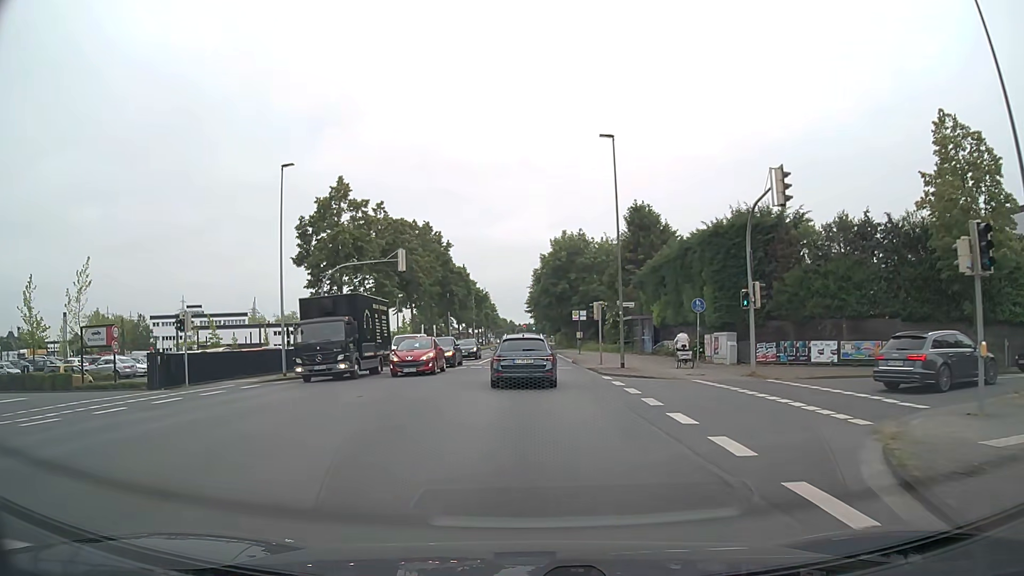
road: secondary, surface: asphalt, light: Day
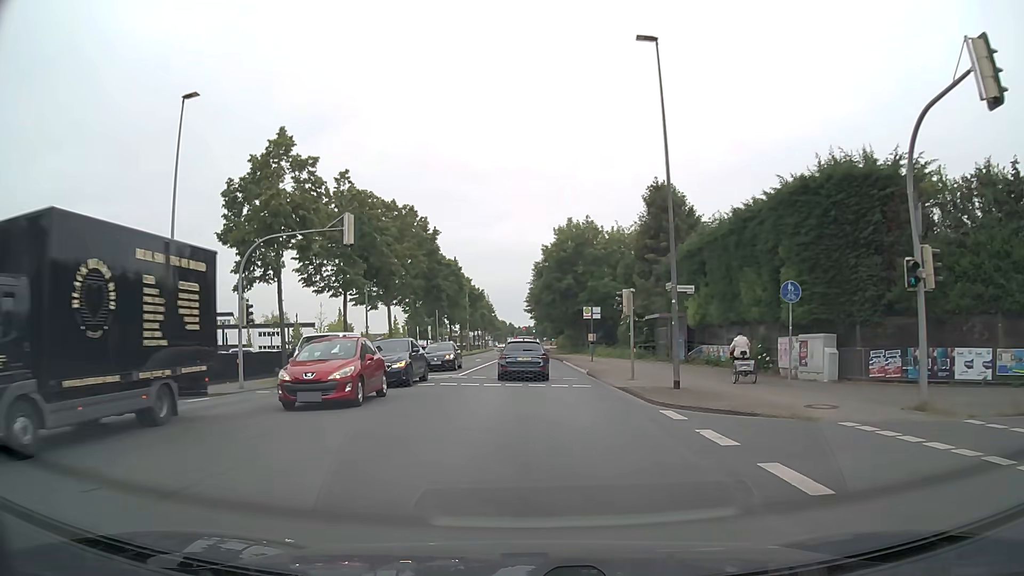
(+0.1, +11.1) m; +1°
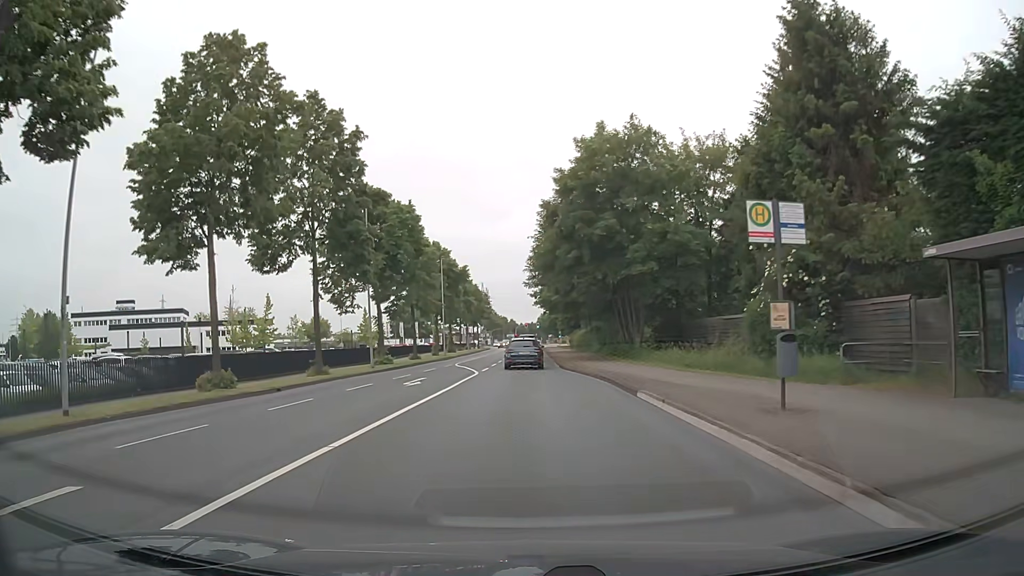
(0.0, +32.4) m; 0°
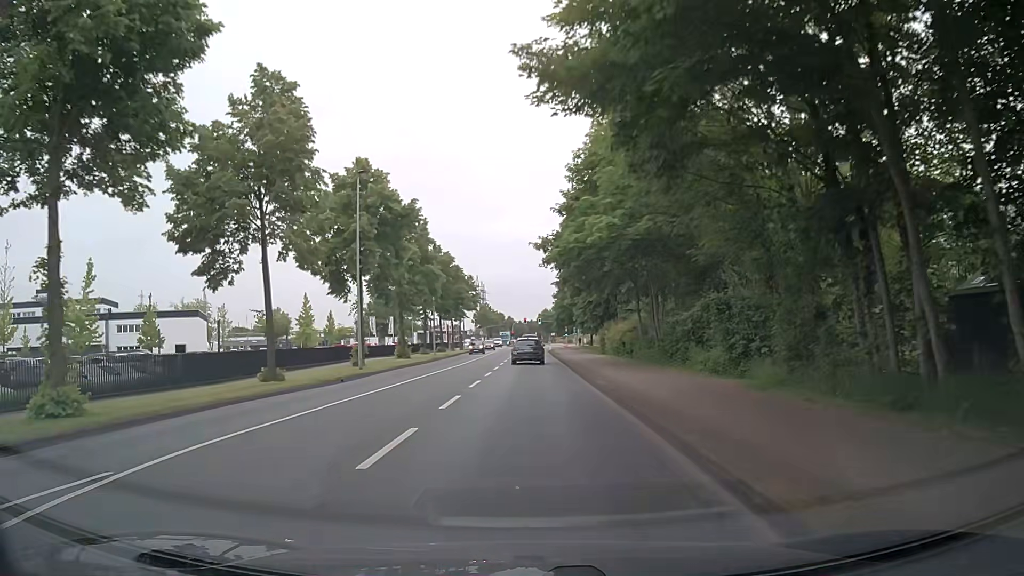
(-0.1, +35.6) m; 0°
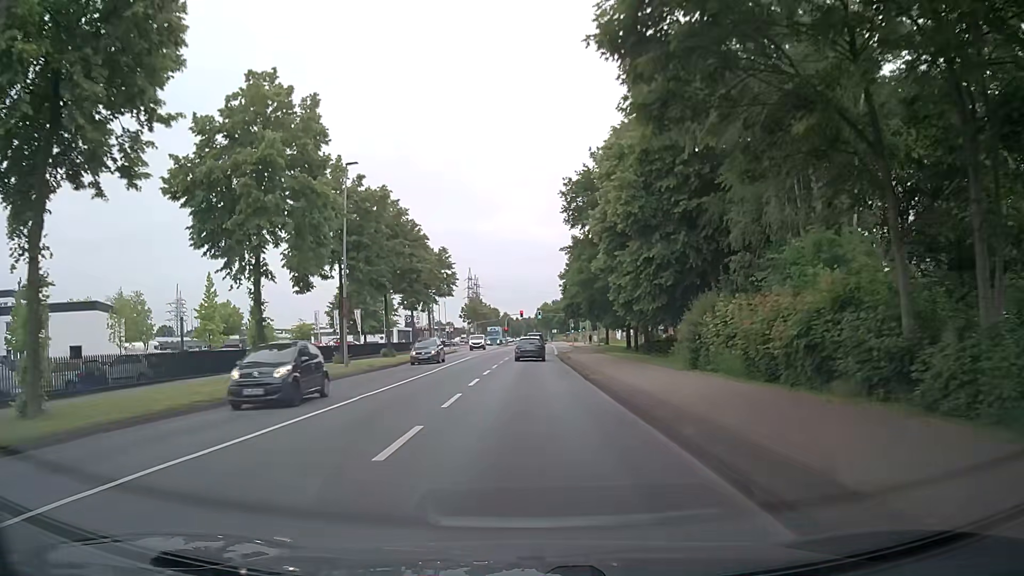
(+0.3, +29.8) m; 0°
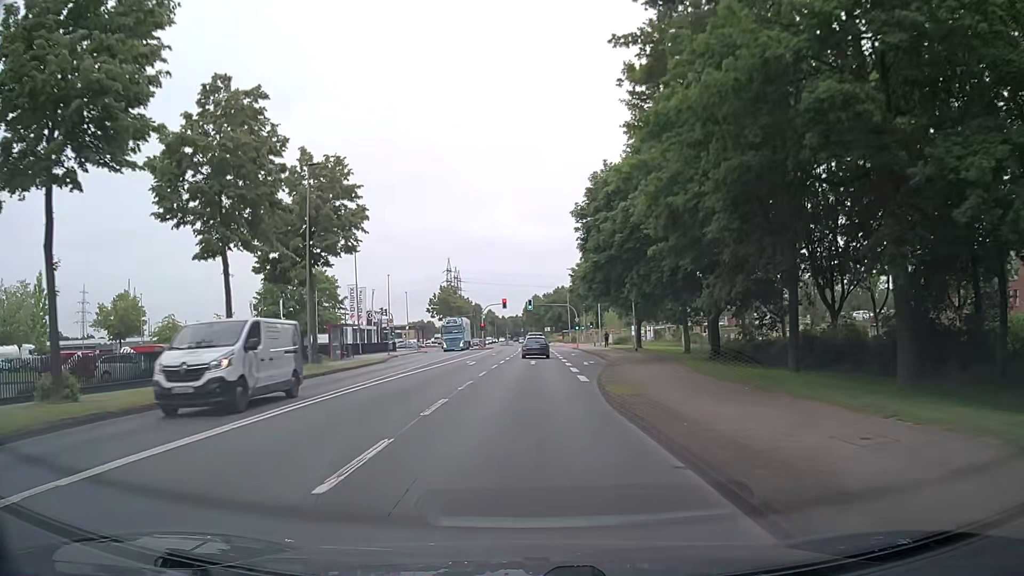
(+0.5, +37.9) m; +2°
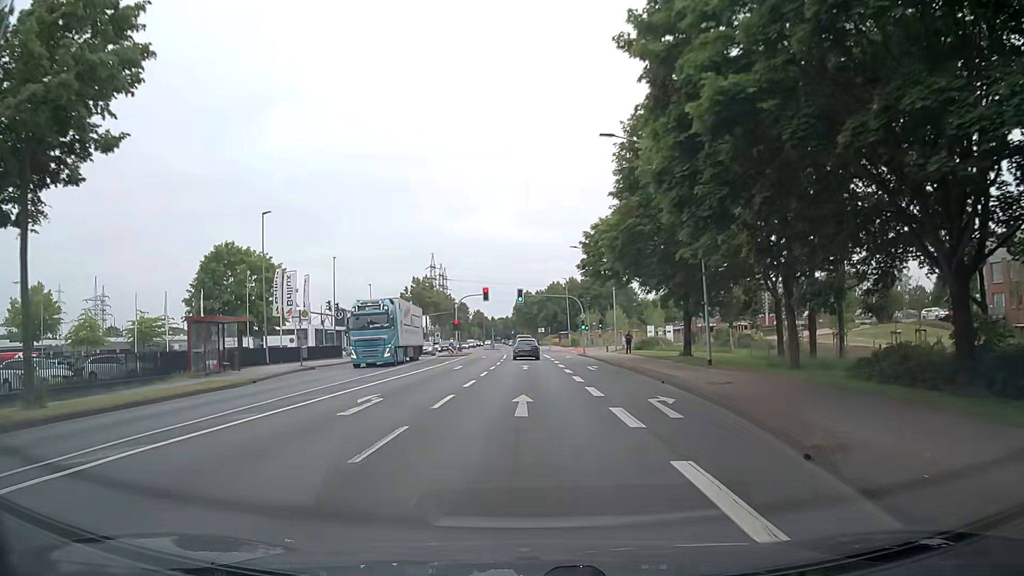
(0.0, +22.8) m; +1°
